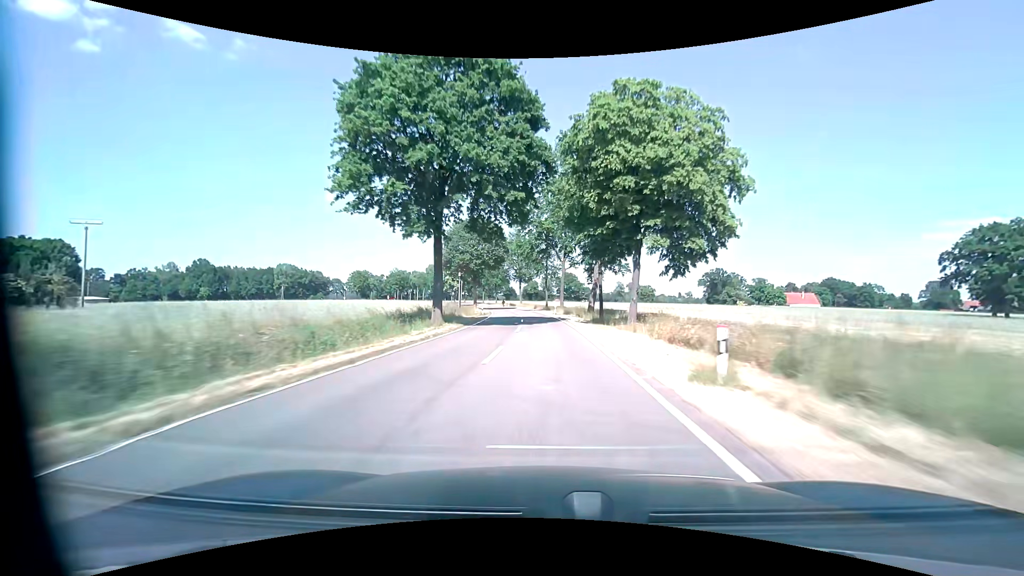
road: tertiary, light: Day
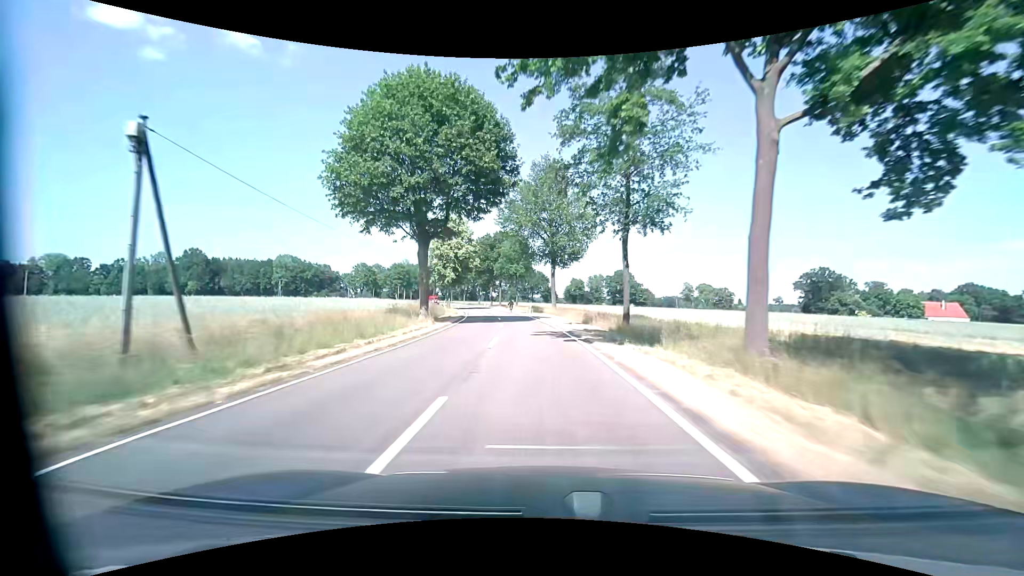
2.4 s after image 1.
(-1.3, +54.5) m; -4°
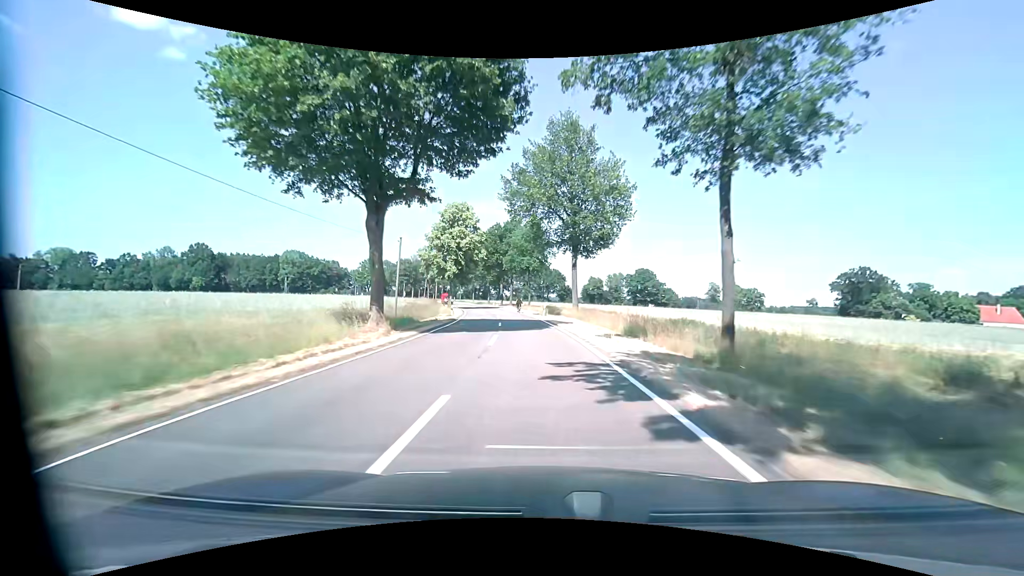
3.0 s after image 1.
(-0.3, +11.8) m; -2°
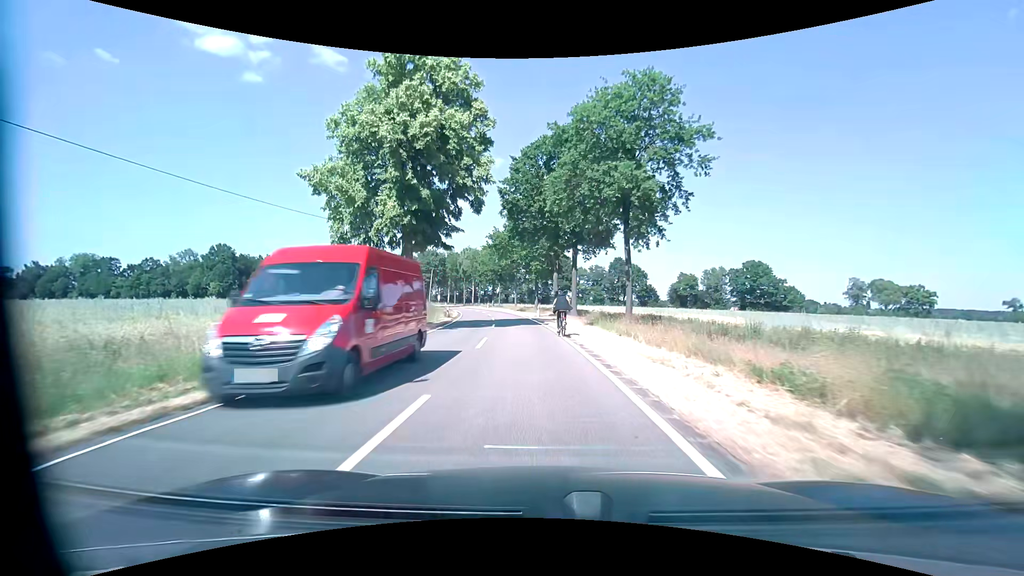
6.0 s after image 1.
(-2.7, +46.3) m; -7°
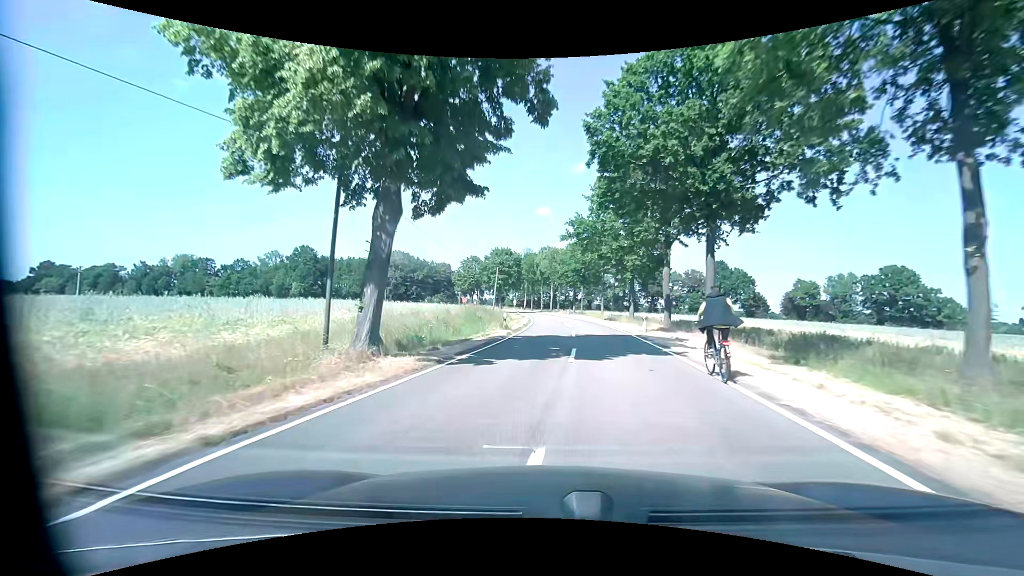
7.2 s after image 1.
(-1.3, +14.4) m; -10°
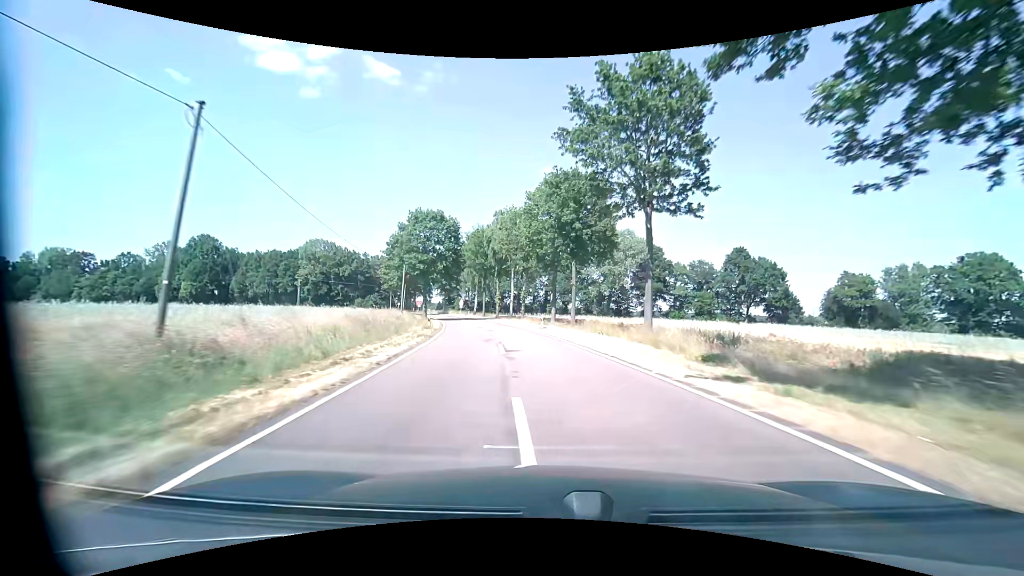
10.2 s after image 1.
(+1.7, +45.2) m; +4°
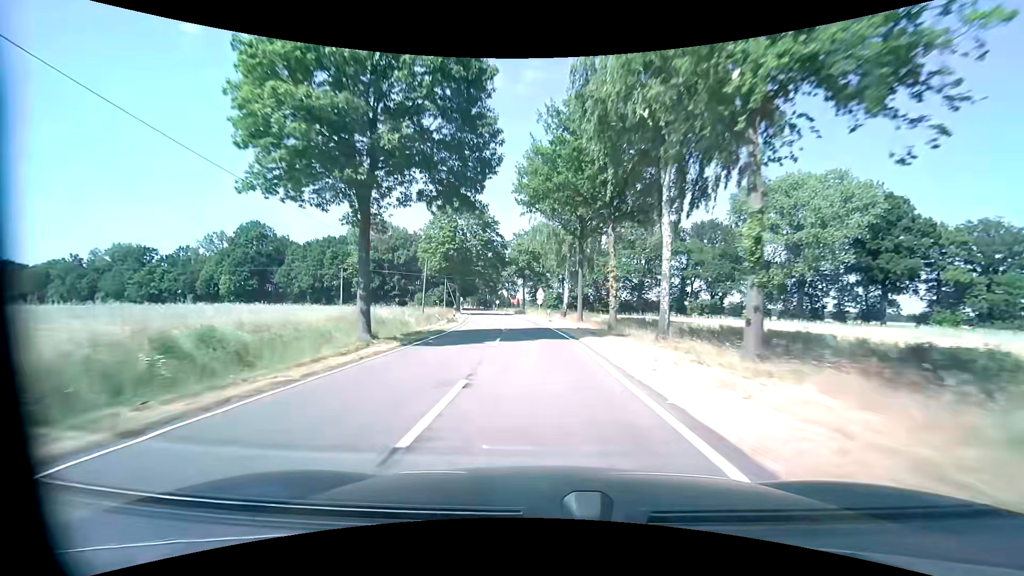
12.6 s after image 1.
(-4.4, +46.4) m; -12°
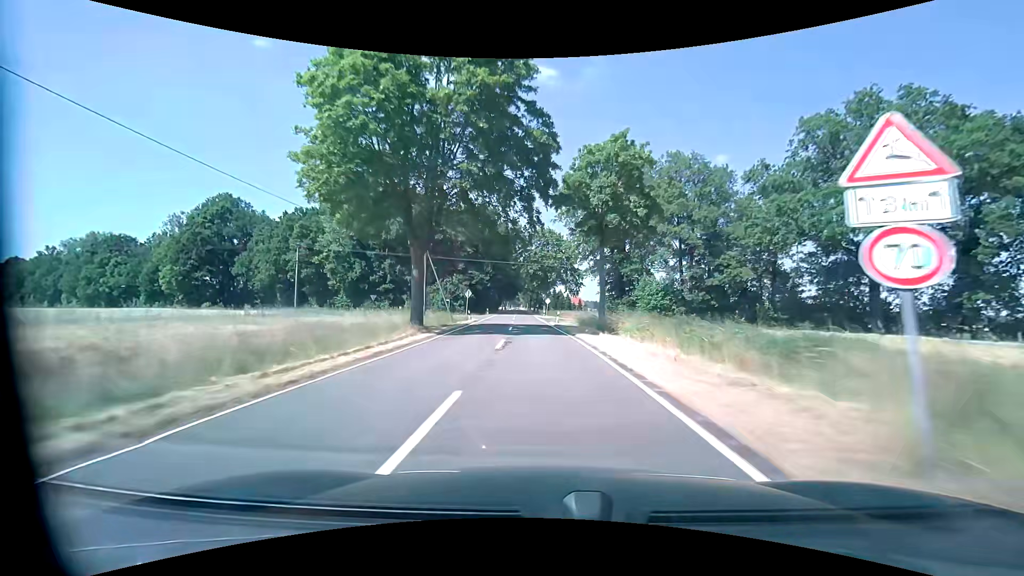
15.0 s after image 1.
(-3.3, +48.4) m; -7°
(0, +10) (0, +20) (0, +30) (-1, +40) (-1, +50) (-2, +60) (-2, +70) (-3, +80) (-3, +90) (-4, +100) m
